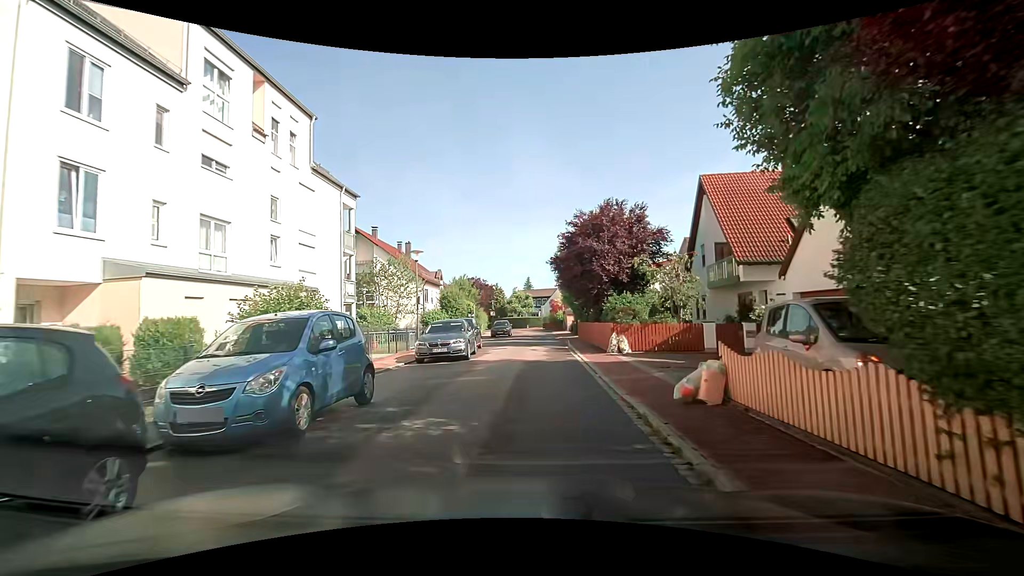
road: residential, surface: asphalt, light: Day
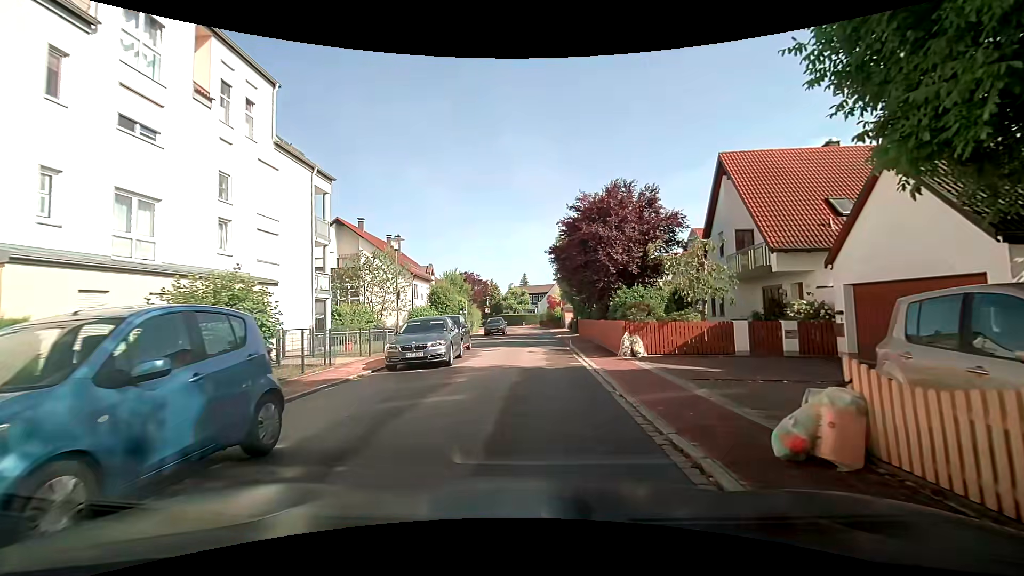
(0.0, +3.2) m; 0°
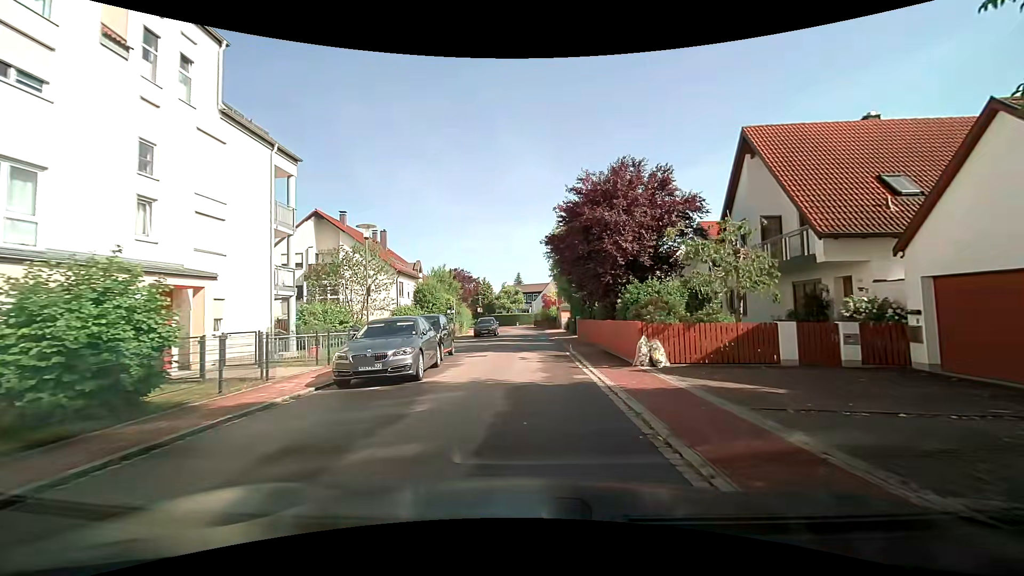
(+0.1, +3.3) m; 0°
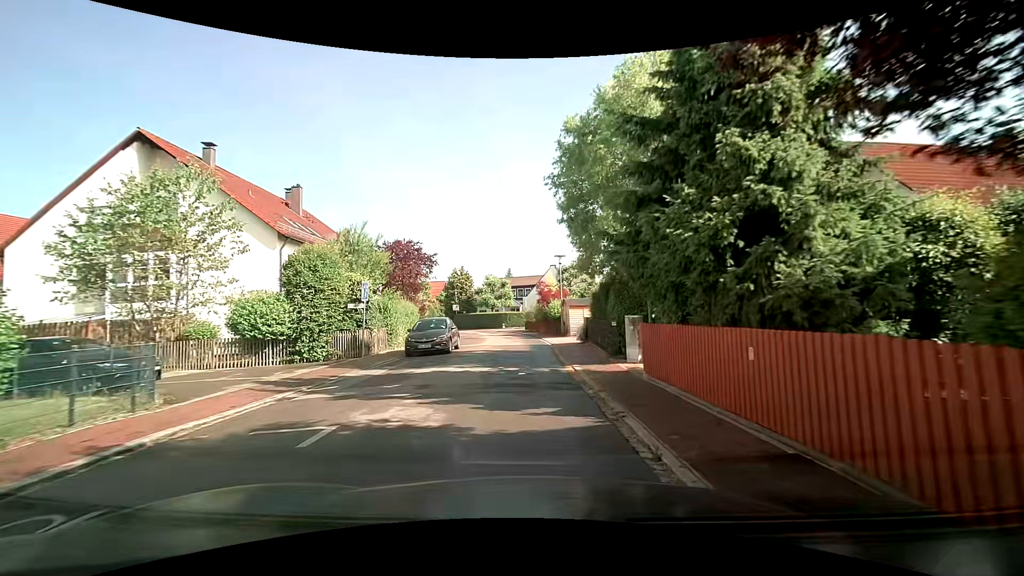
(+0.6, +19.1) m; +1°
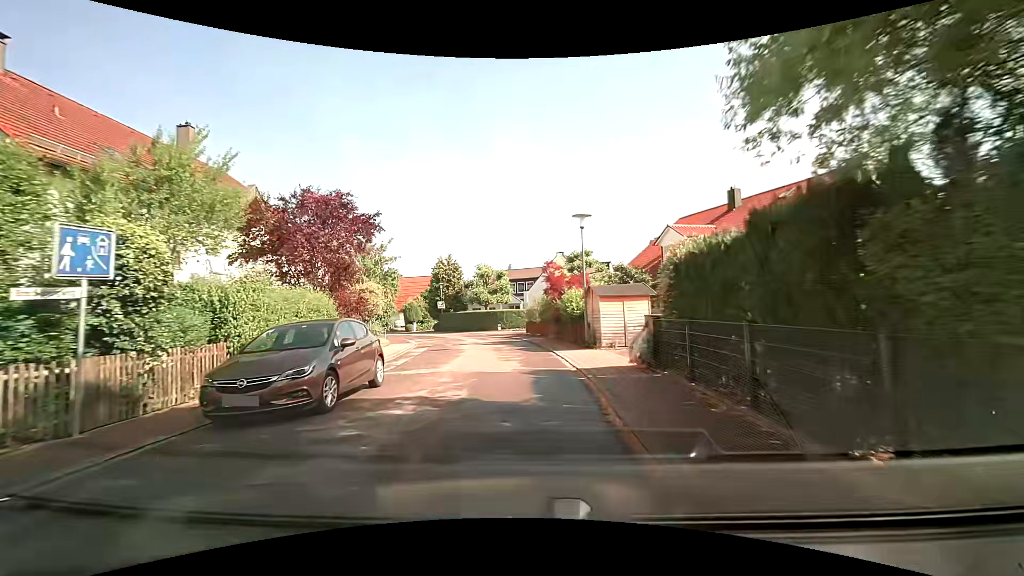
(+0.1, +12.1) m; -1°
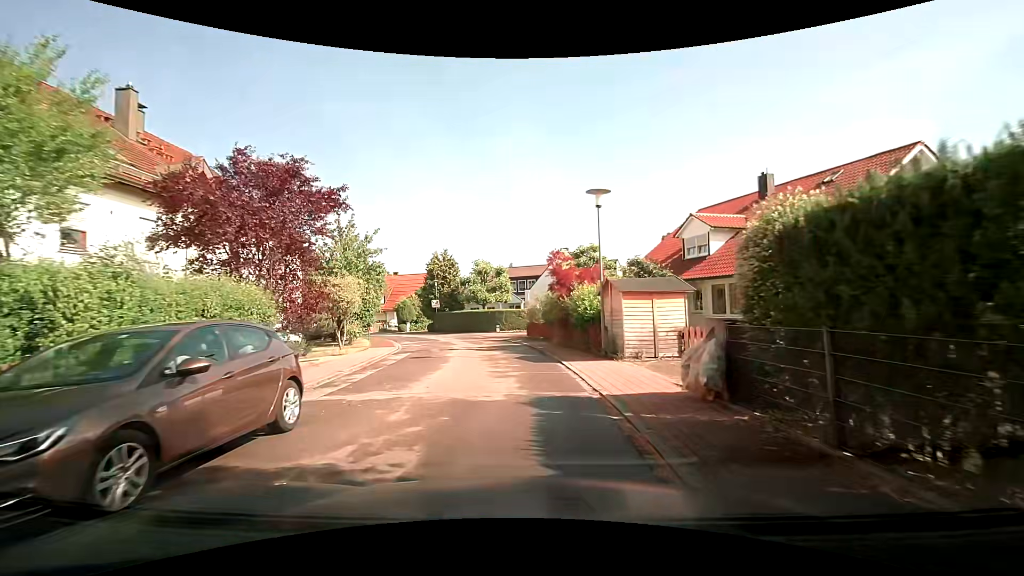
(0.0, +3.9) m; +1°
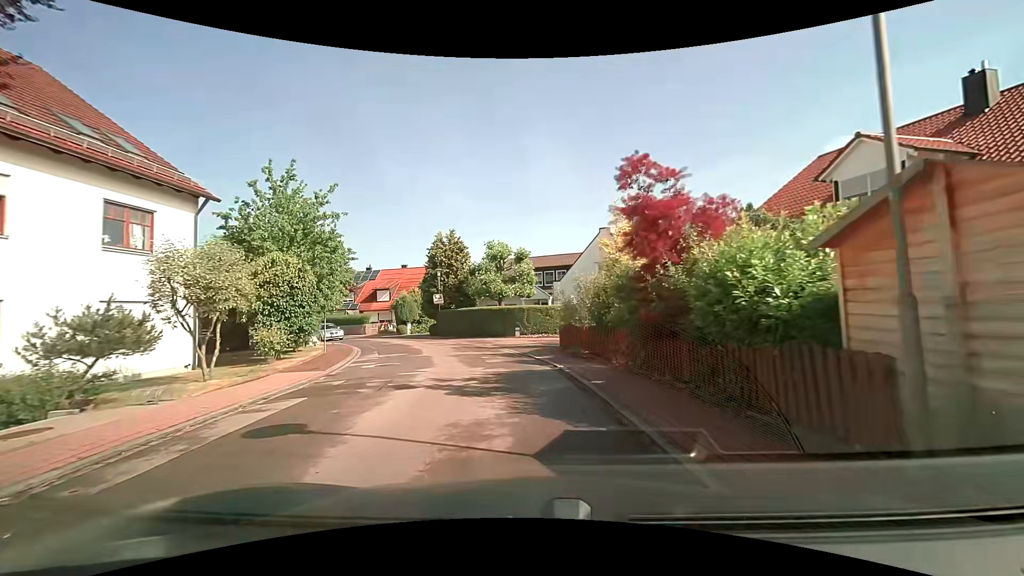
(-0.2, +11.2) m; -3°
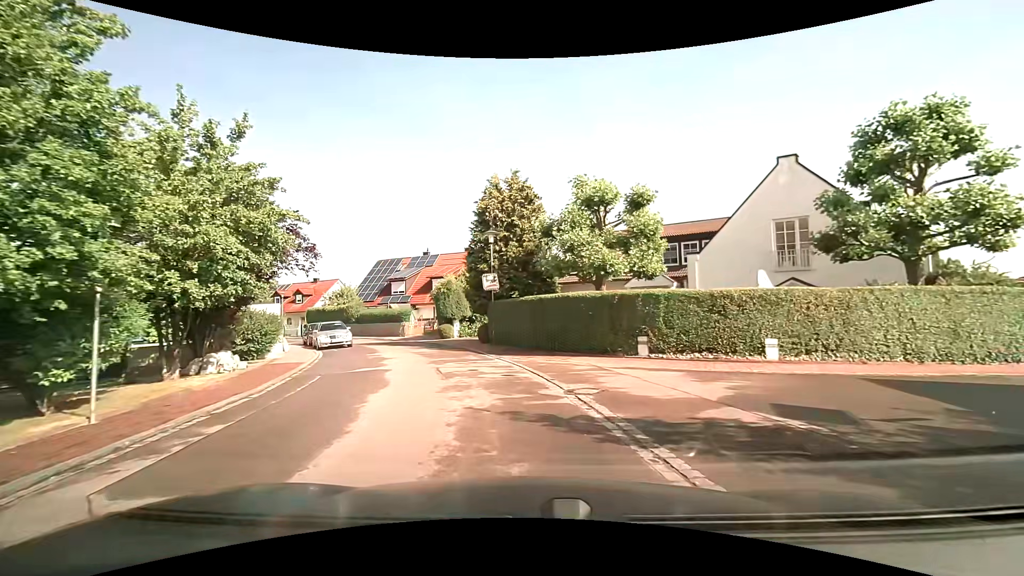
(-1.2, +16.0) m; -10°
(-1, +10) (-3, +20) (-6, +29) (-11, +38) (-18, +45) (-25, +52) (-33, +58) (-42, +62) (-51, +67) (-60, +71) m
